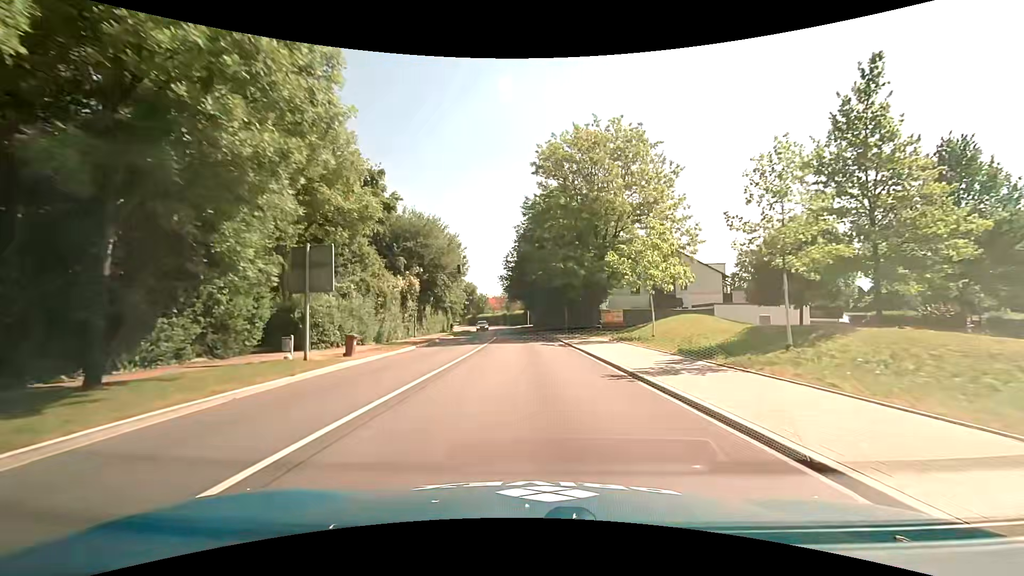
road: tertiary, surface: asphalt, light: Day
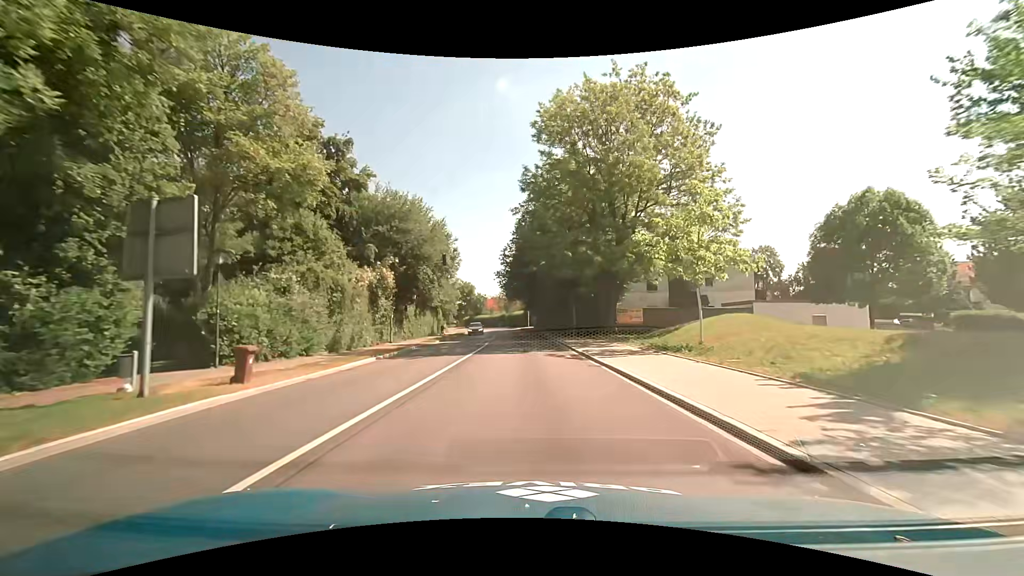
(0.0, +7.7) m; -1°
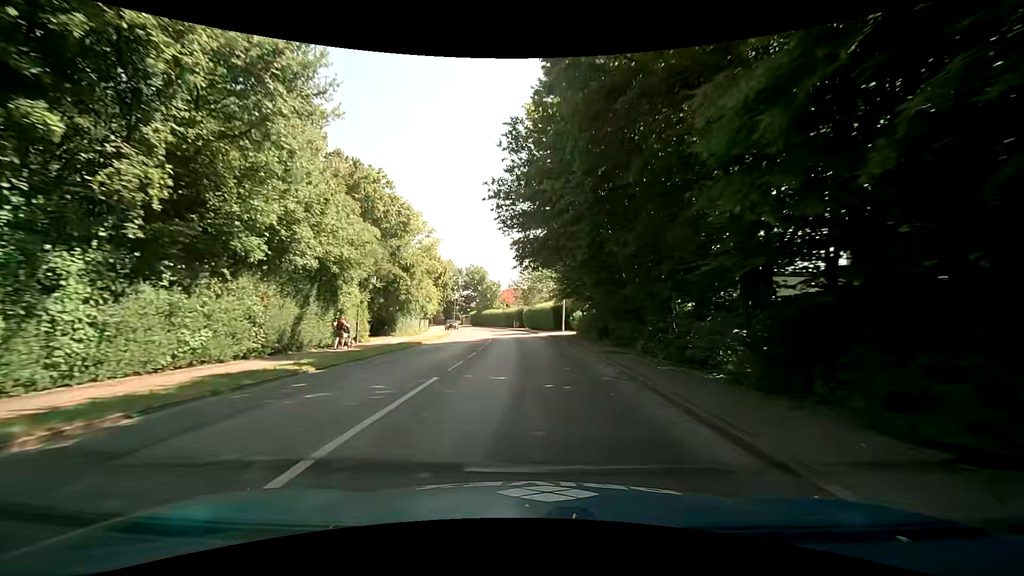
(-0.4, +39.8) m; -3°
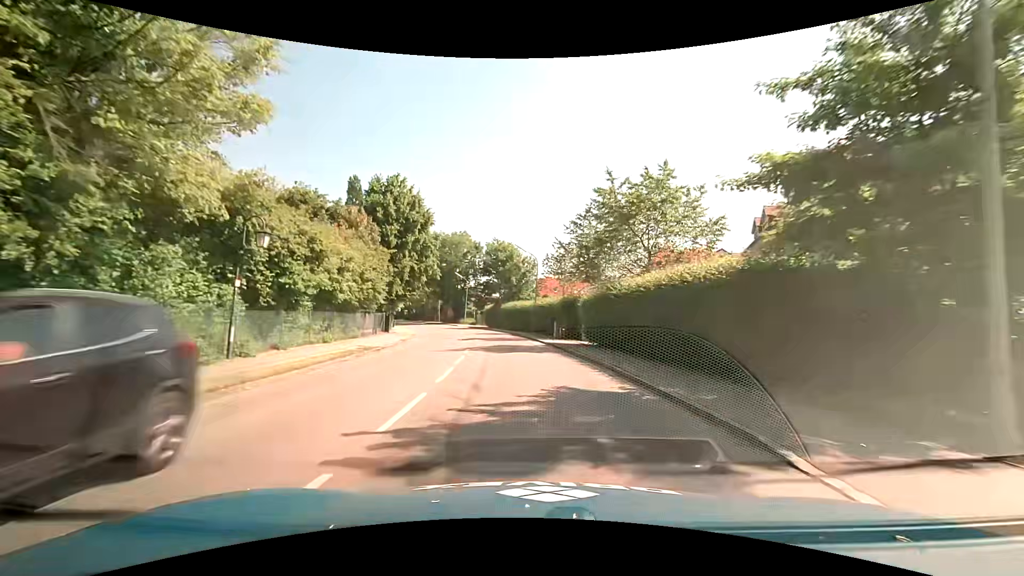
(-0.9, +38.8) m; -4°
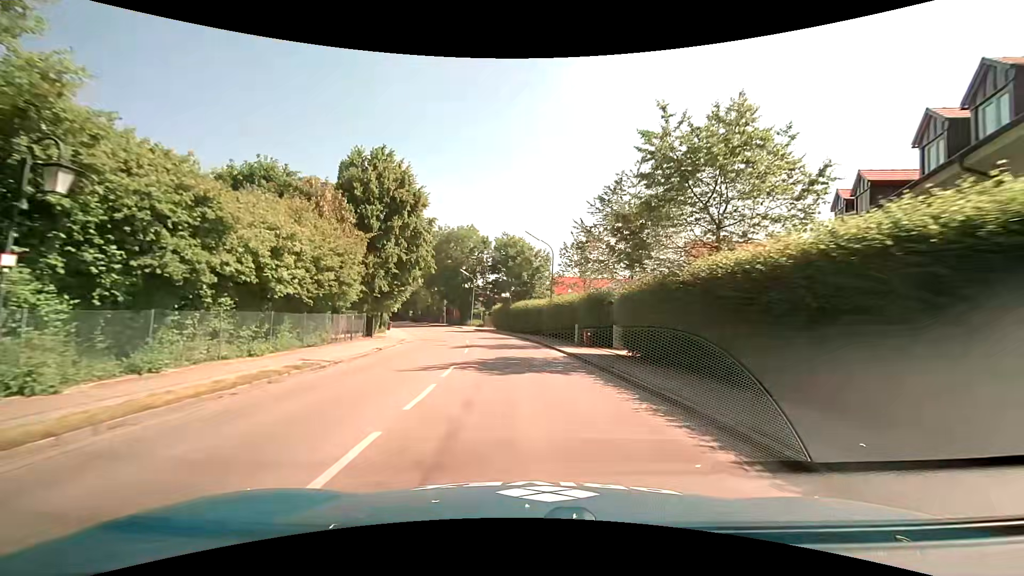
(-0.1, +7.5) m; -2°
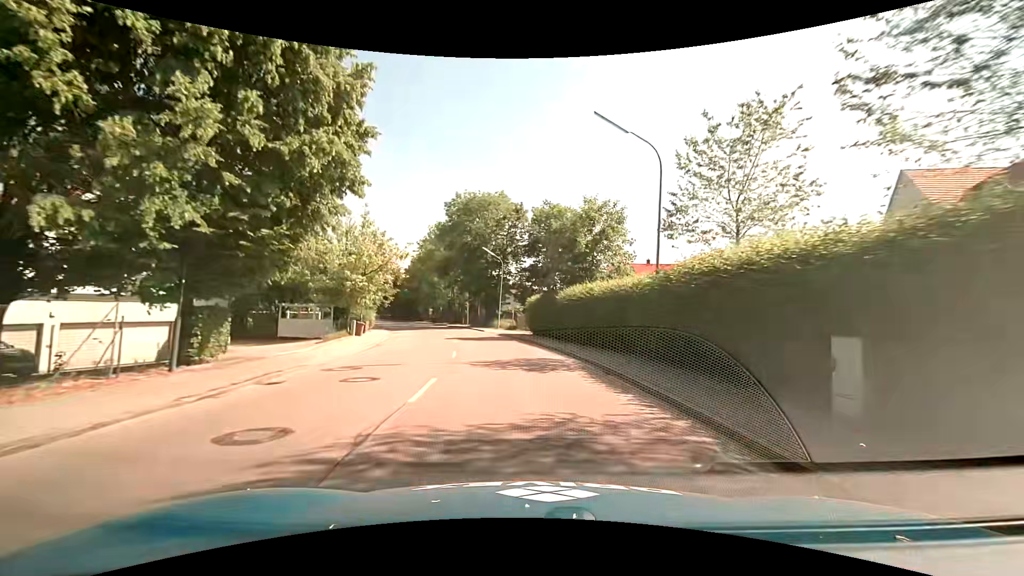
(-0.9, +22.1) m; -5°
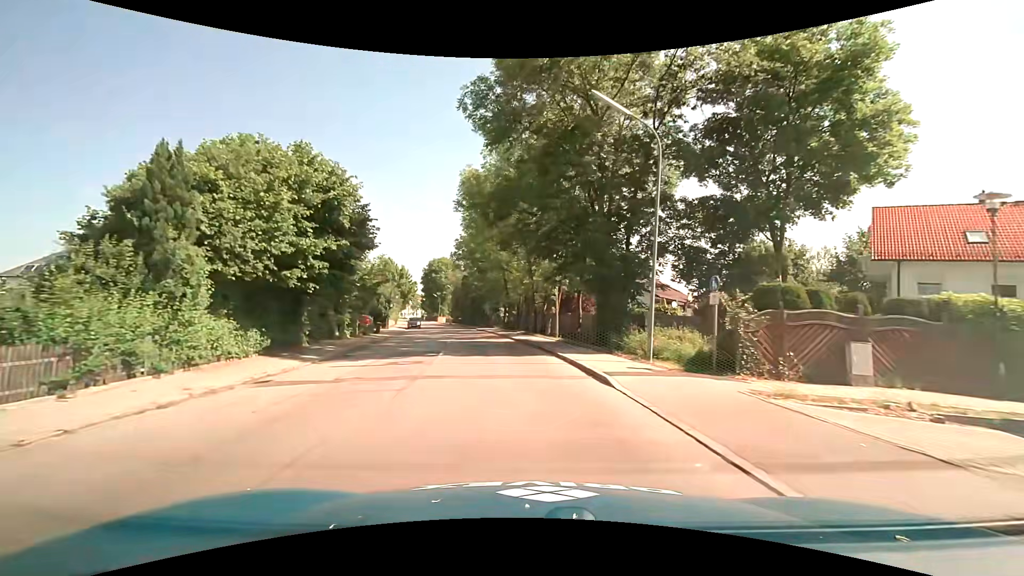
(-3.0, +35.3) m; -11°
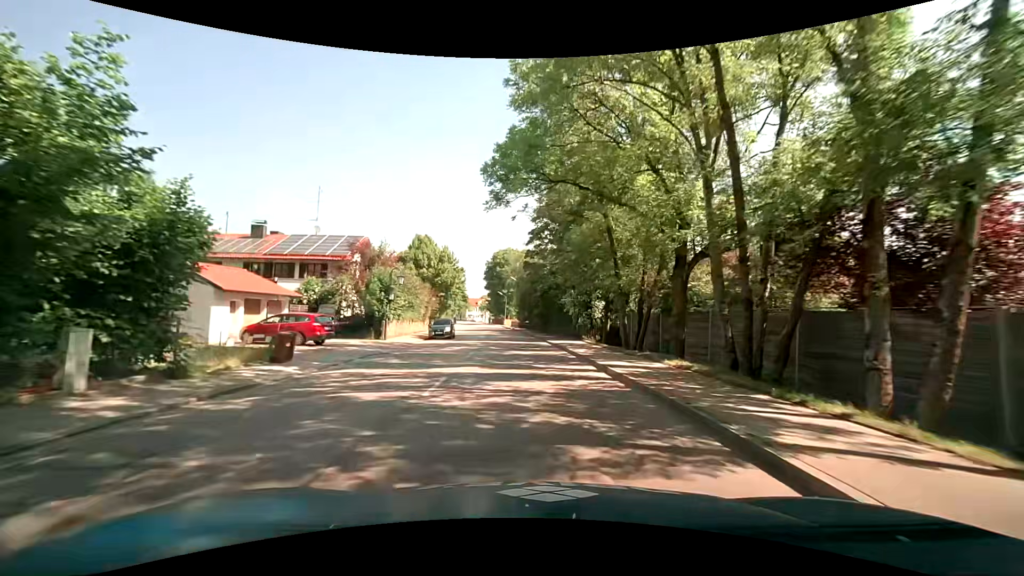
(-2.5, +27.4) m; -8°
(0, +10) (-1, +20) (-2, +30) (-2, +40) (-3, +50) (-4, +60) (-5, +70) (-6, +80) (-8, +90) (-9, +100) m
